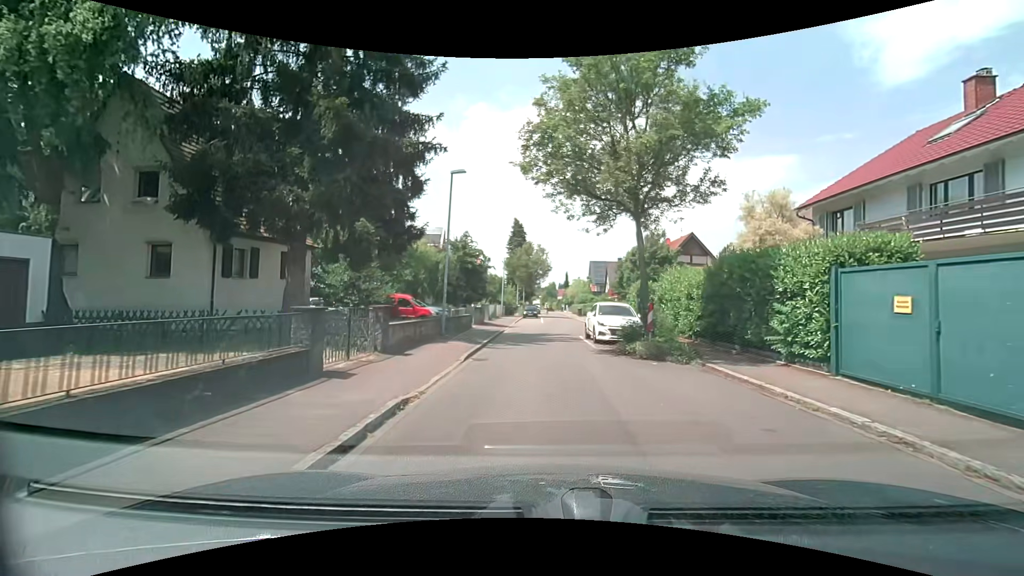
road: residential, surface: asphalt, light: Day
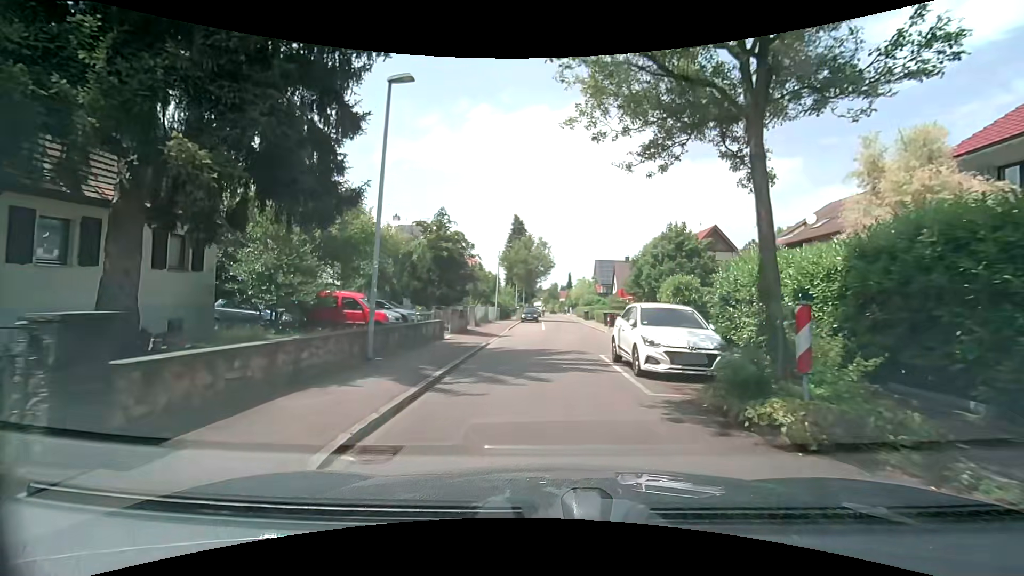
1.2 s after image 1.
(0.0, +7.8) m; 0°
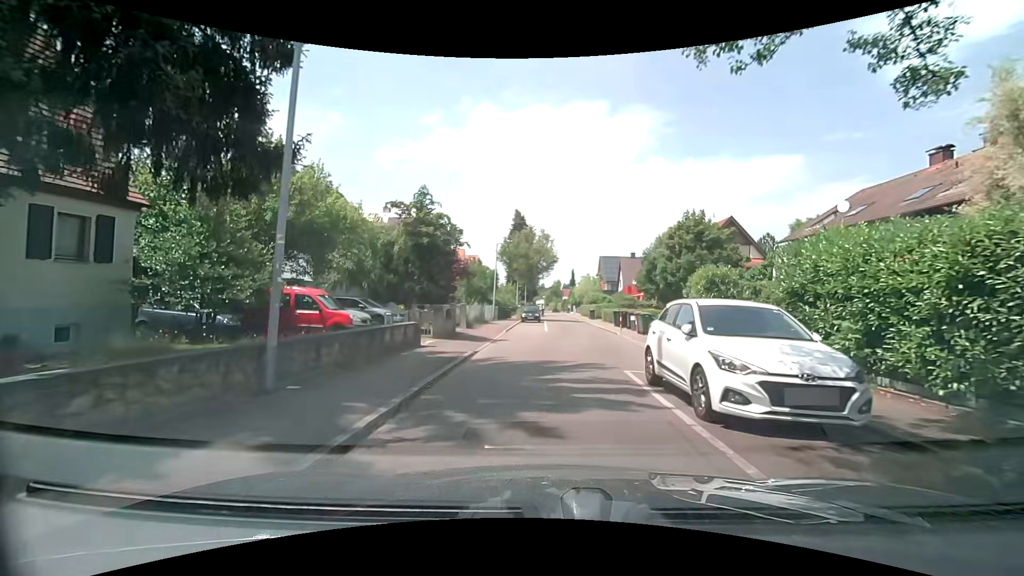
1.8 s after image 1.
(0.0, +3.9) m; 0°
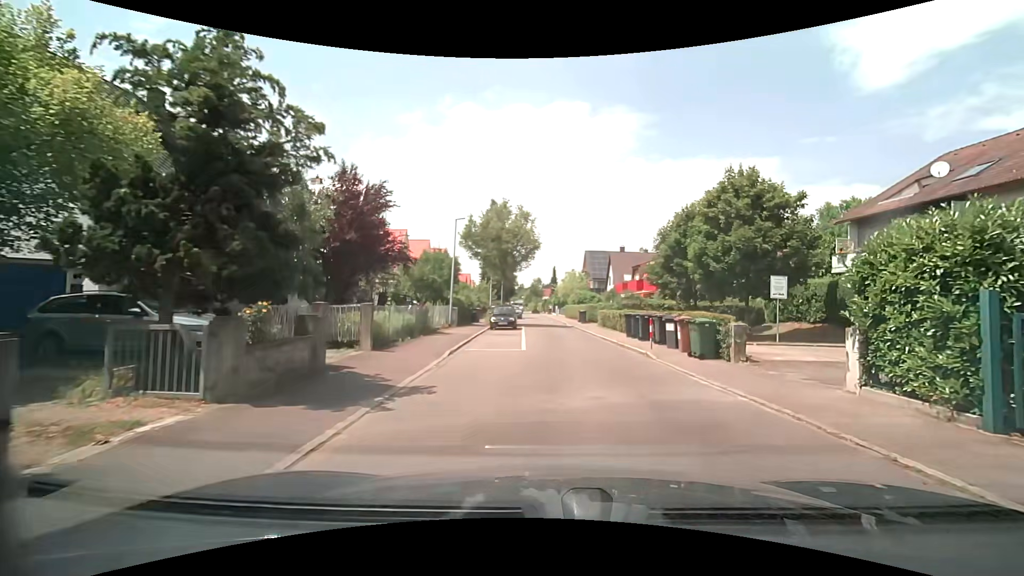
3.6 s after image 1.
(+0.1, +11.1) m; +2°
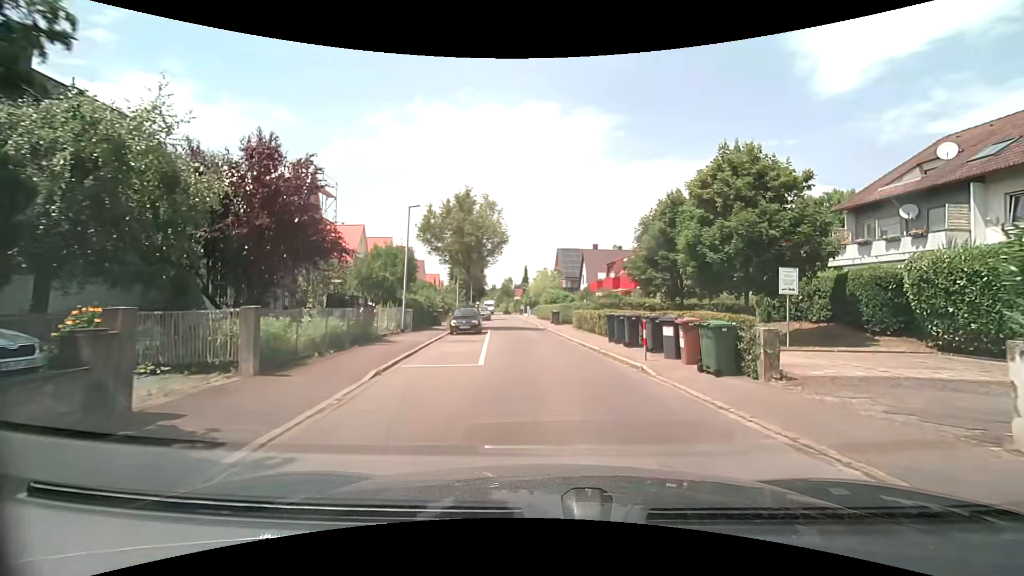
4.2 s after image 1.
(+0.1, +3.7) m; +3°
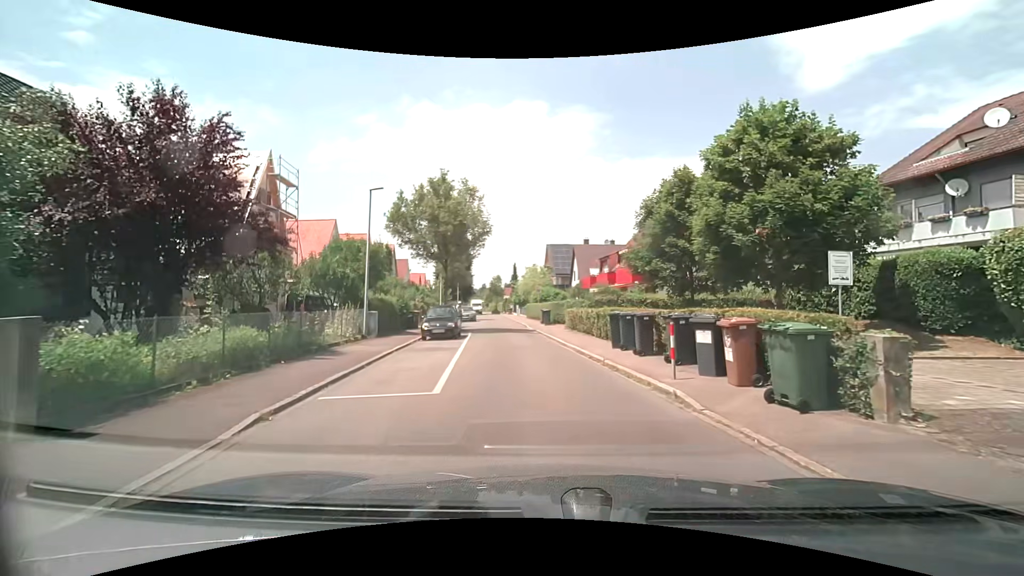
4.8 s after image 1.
(+0.1, +3.7) m; +2°
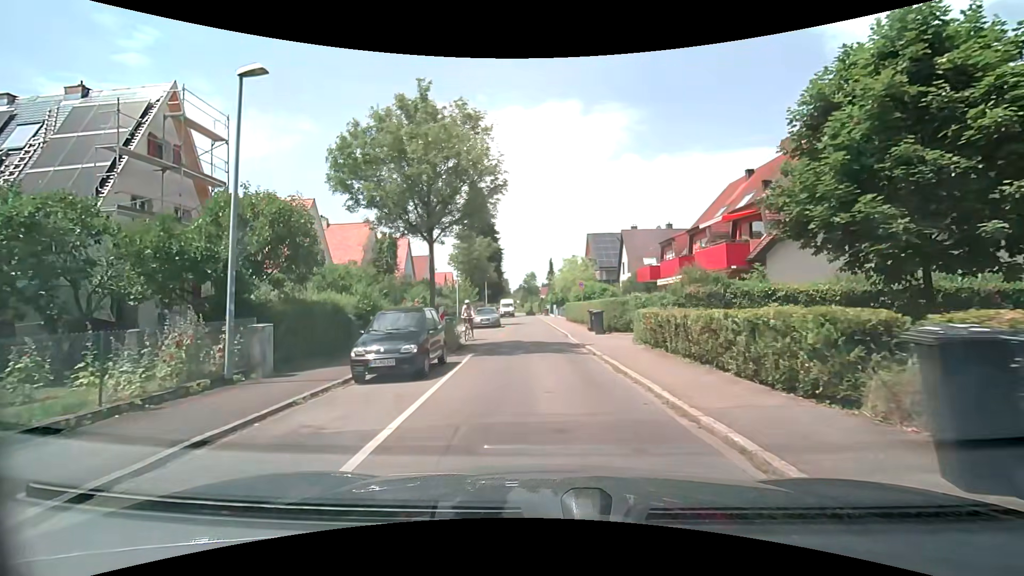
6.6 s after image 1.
(-0.3, +10.9) m; -4°
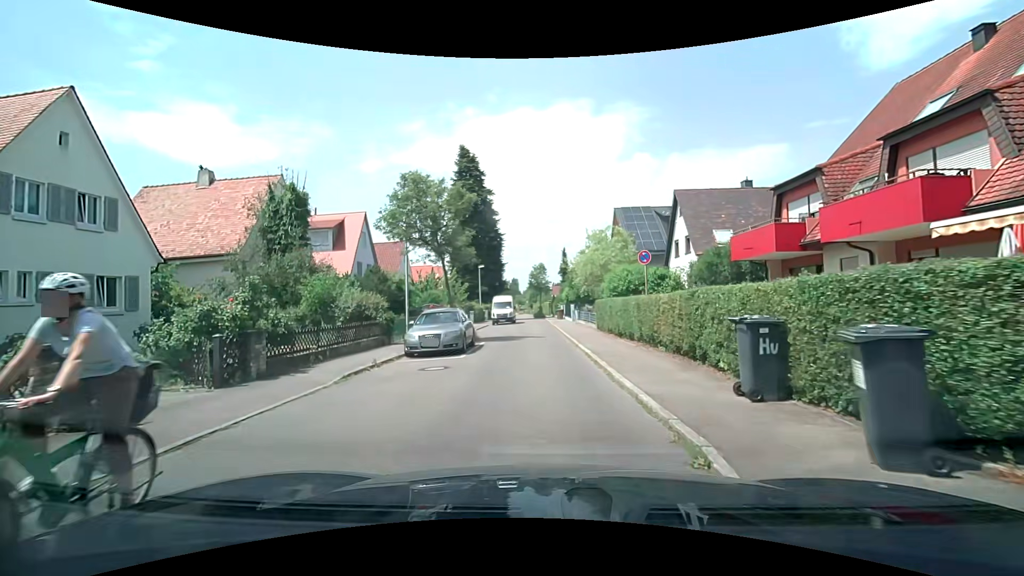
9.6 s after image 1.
(-0.1, +18.0) m; -1°
